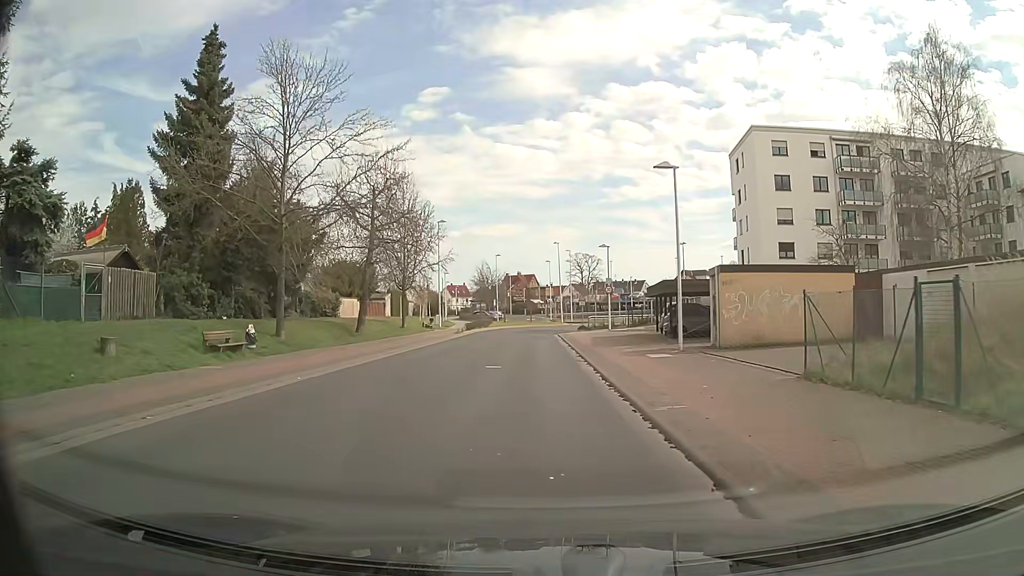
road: tertiary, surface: asphalt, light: Day
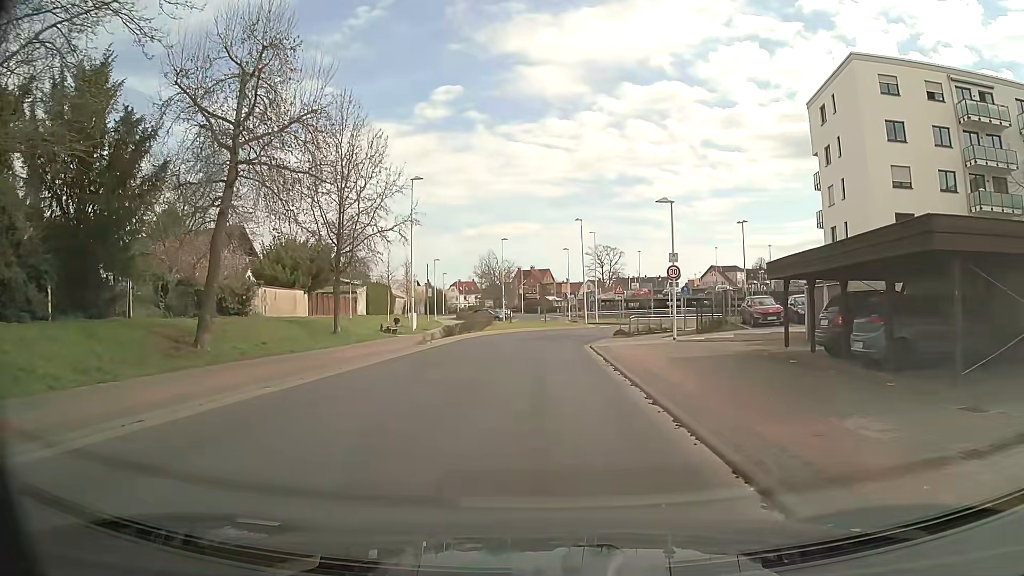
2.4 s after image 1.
(-0.4, +19.1) m; -1°
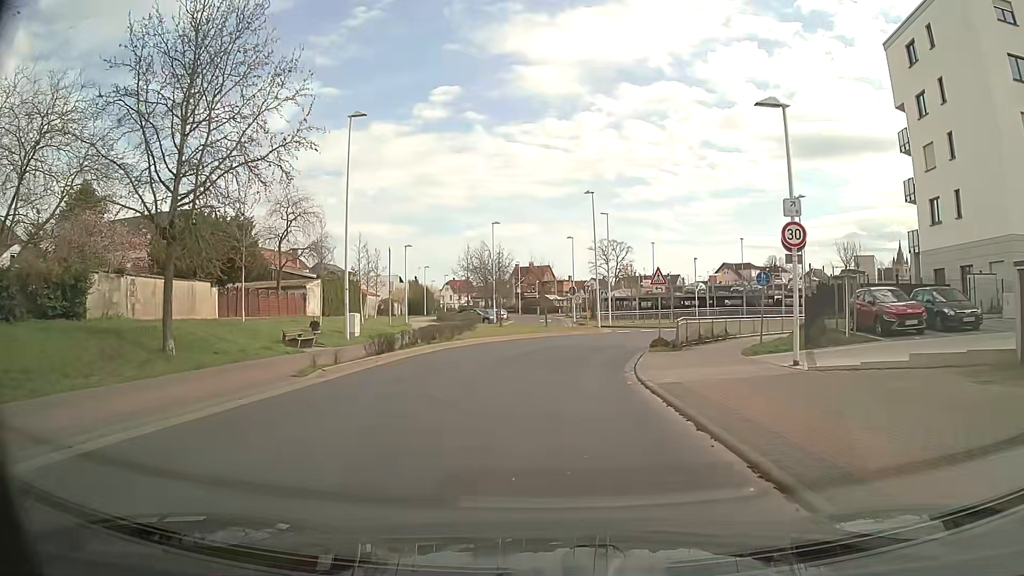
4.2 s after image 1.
(-0.1, +14.3) m; 0°
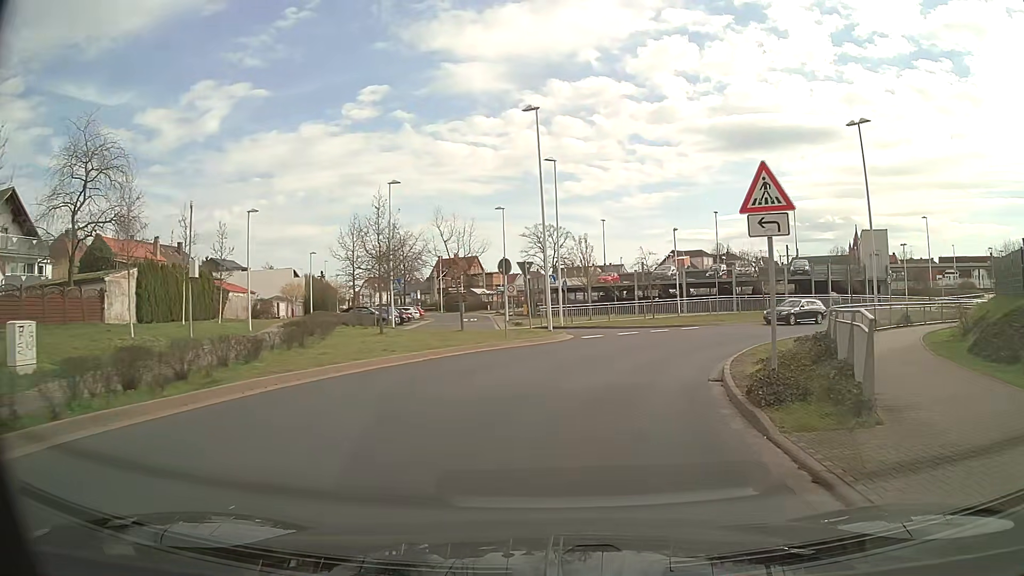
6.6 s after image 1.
(+0.6, +19.2) m; +5°
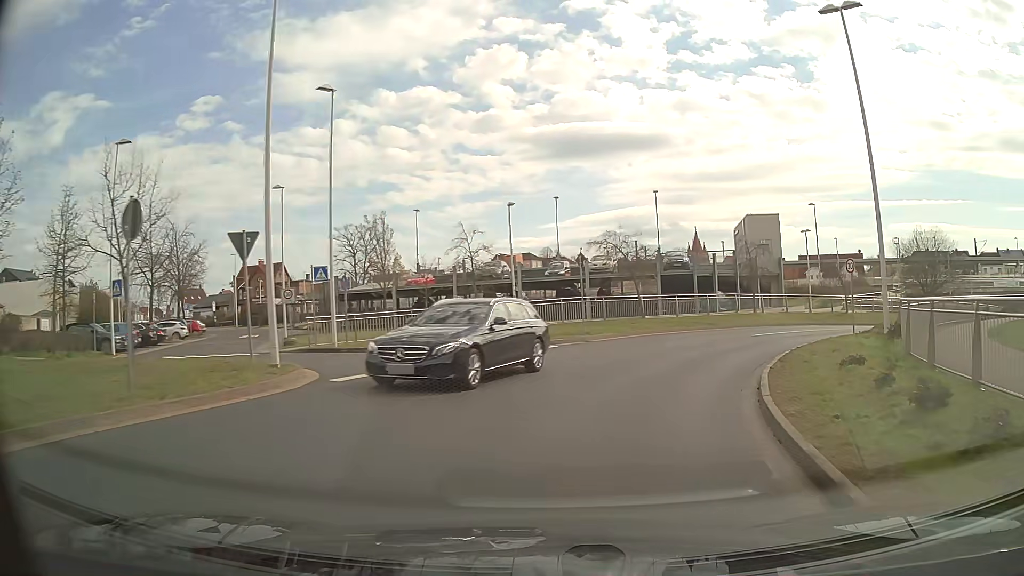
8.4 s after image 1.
(+1.7, +14.3) m; +15°
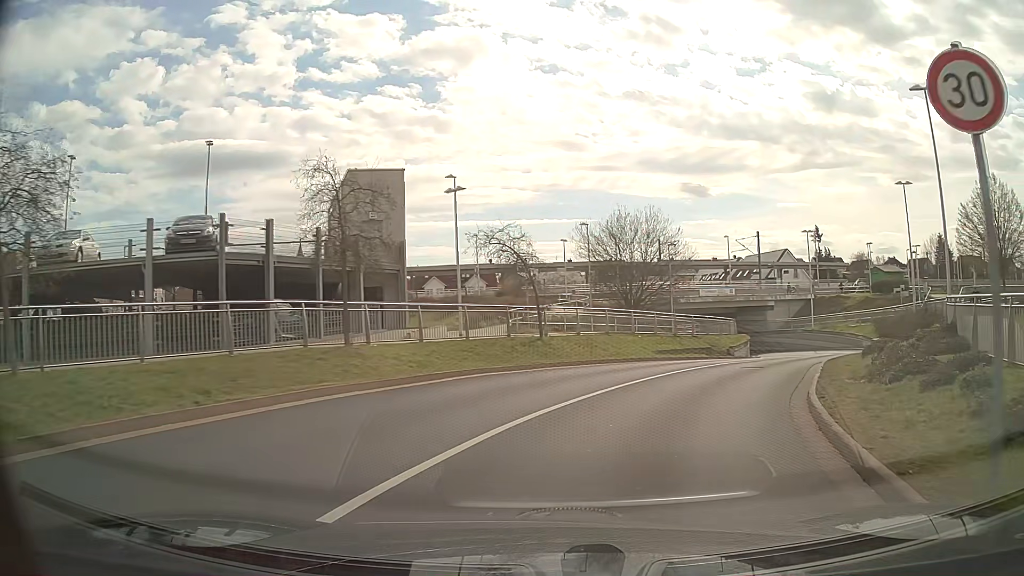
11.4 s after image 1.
(+6.7, +22.5) m; +33°
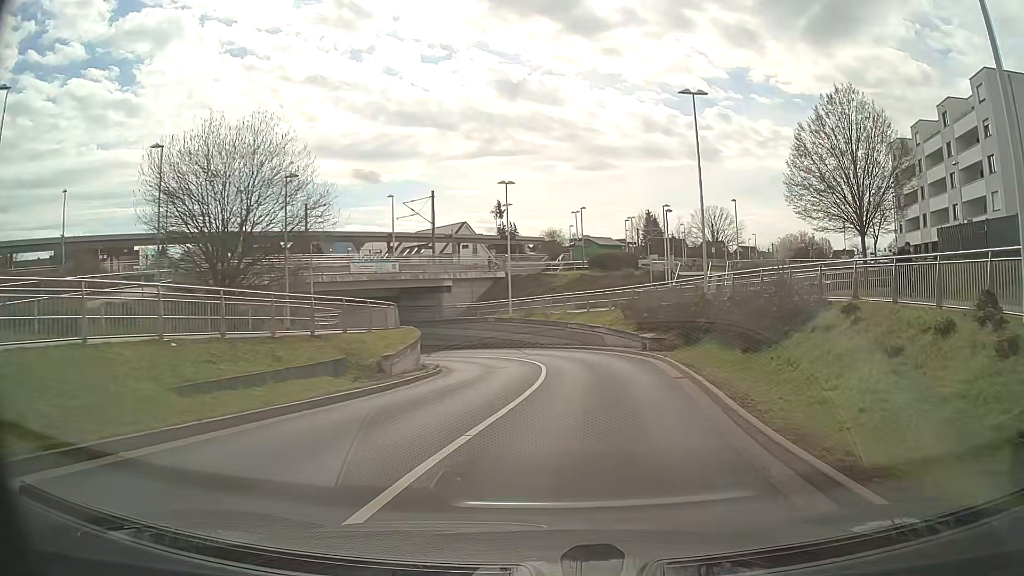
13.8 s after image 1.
(+4.8, +18.6) m; +28°
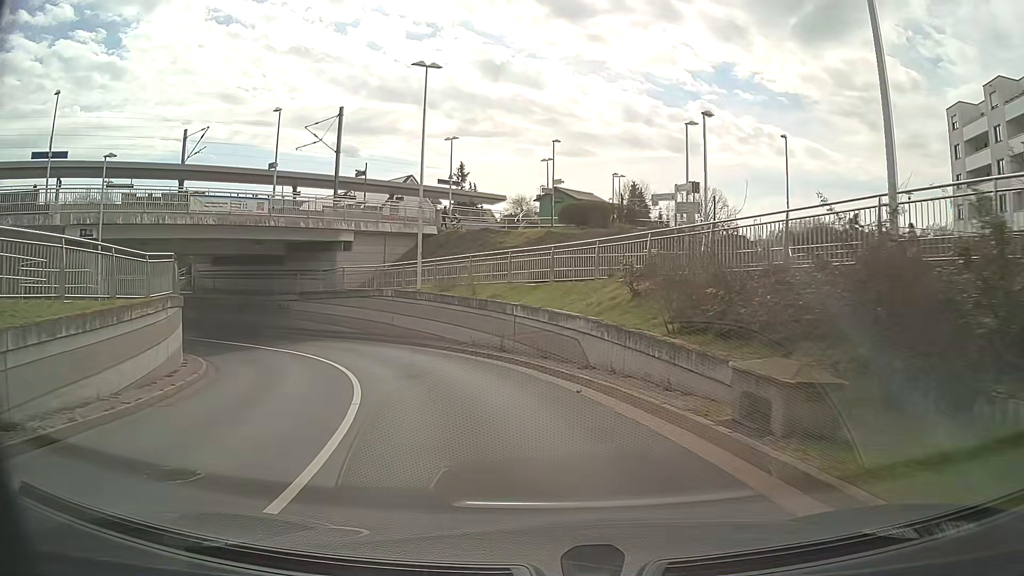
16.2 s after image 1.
(+1.8, +20.1) m; +3°
(-1, +10) (-4, +20) (-9, +28) (-16, +35) (-24, +41) (-33, +45) (-43, +46) (-53, +44) (-62, +40) (-70, +34) m
